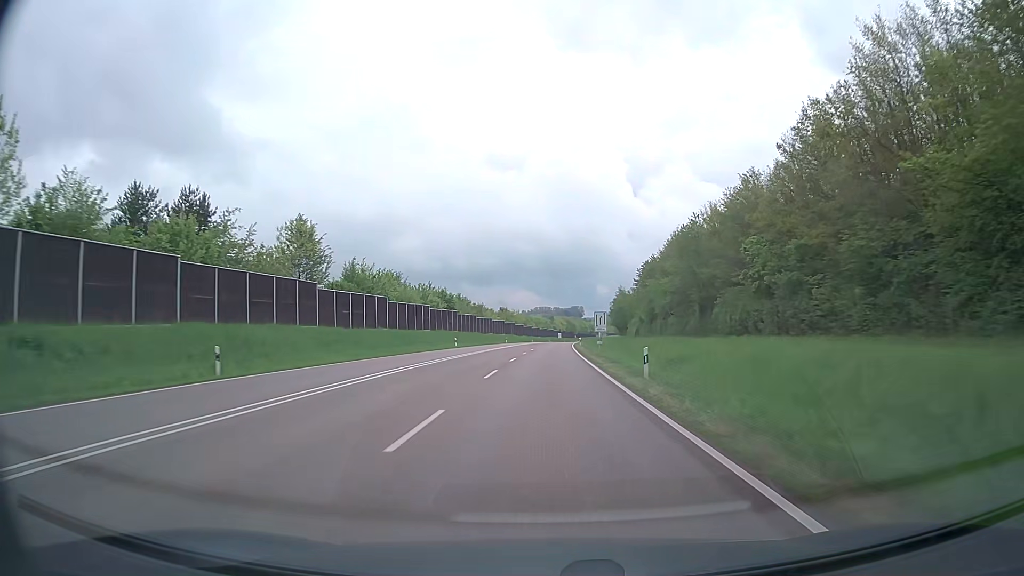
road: trunk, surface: asphalt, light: Day
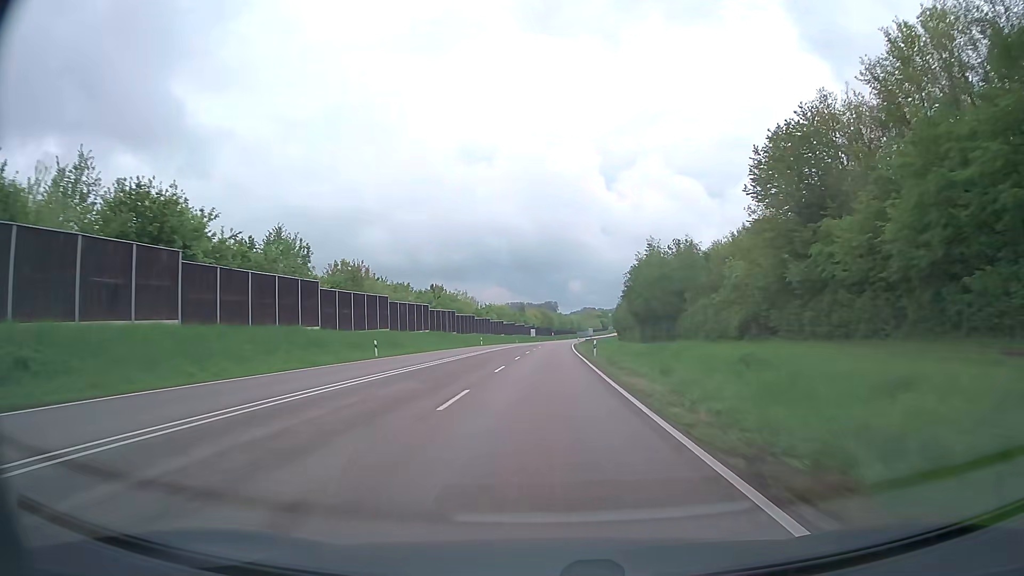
(+1.9, +80.1) m; +2°
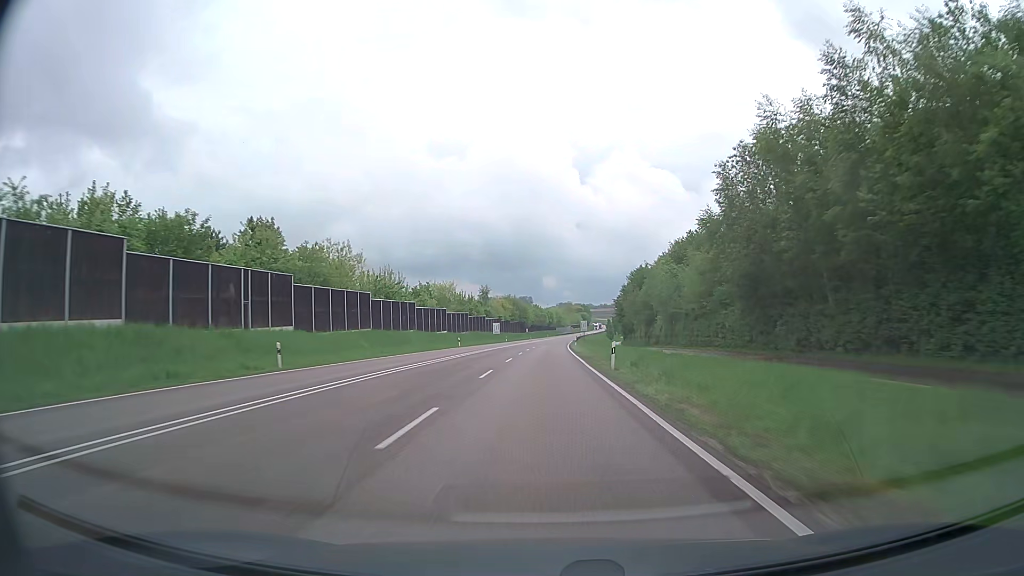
(+1.3, +64.1) m; +2°
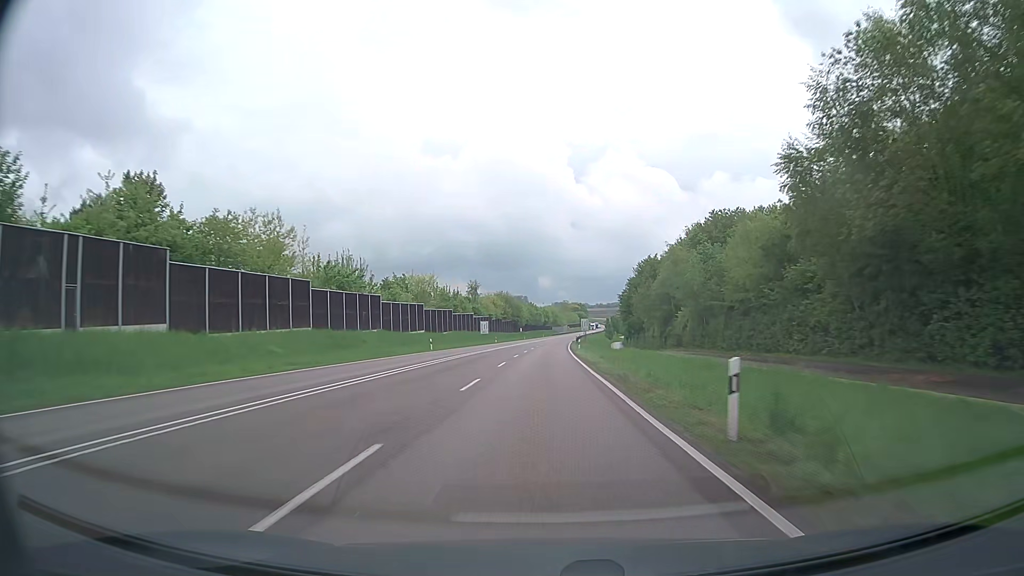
(0.0, +16.0) m; 0°
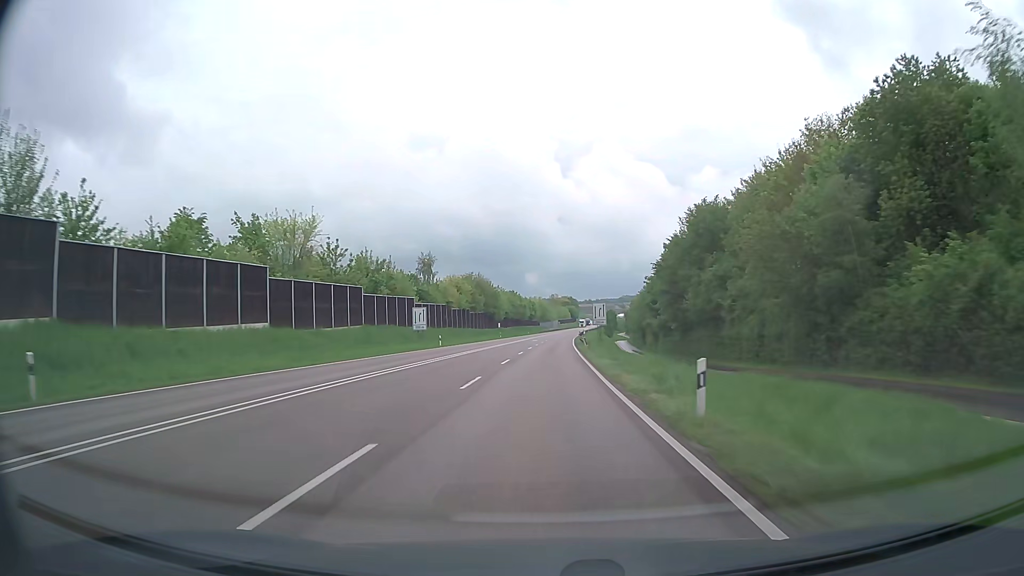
(+0.4, +48.1) m; +1°
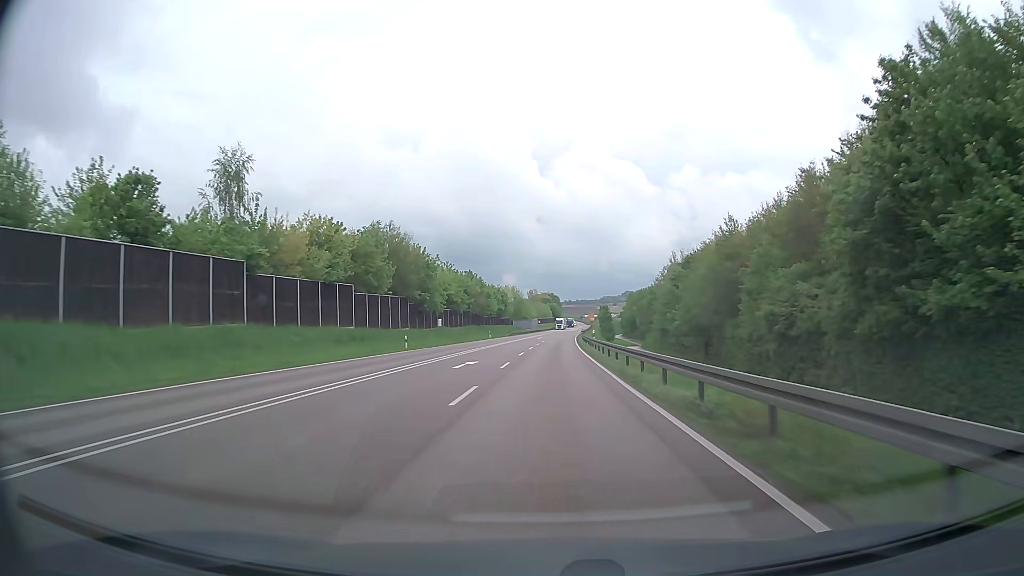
(+0.9, +64.0) m; +2°
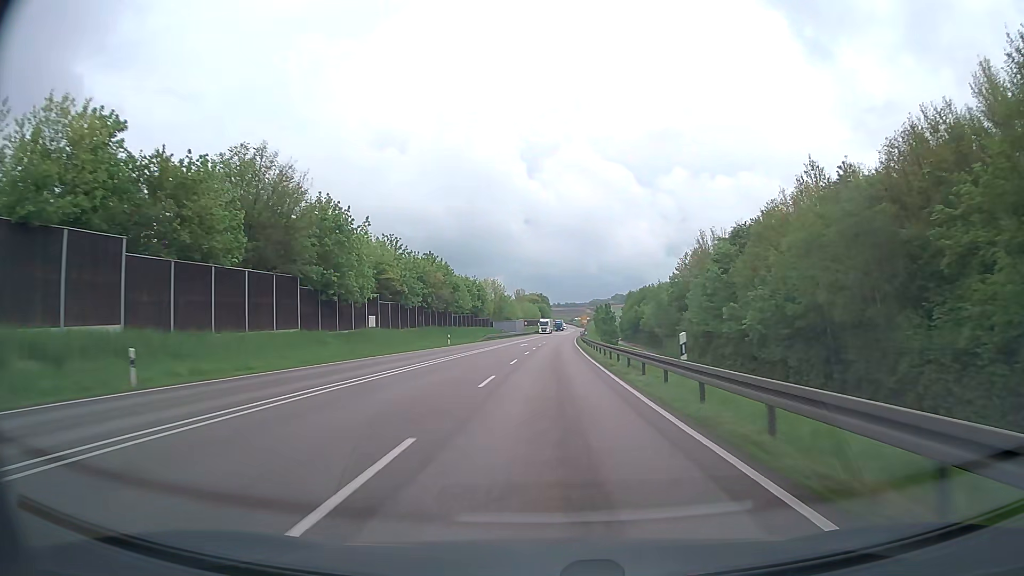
(+0.2, +31.9) m; +1°
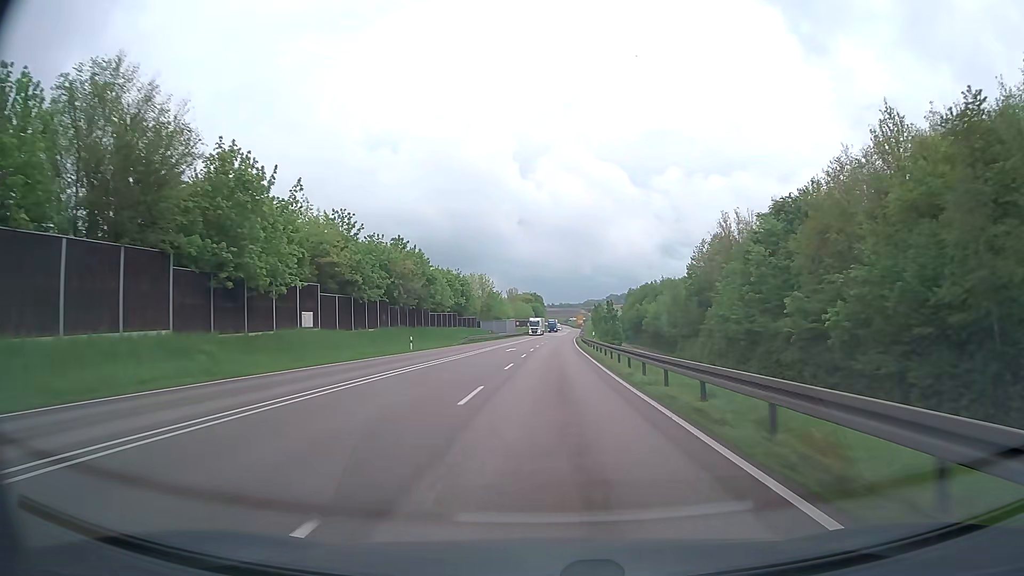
(+0.1, +16.0) m; +1°
(0, +10) (0, +20) (0, +30) (0, +40) (+1, +50) (+1, +60) (+2, +70) (+2, +80) (+2, +90) (+3, +100) m
